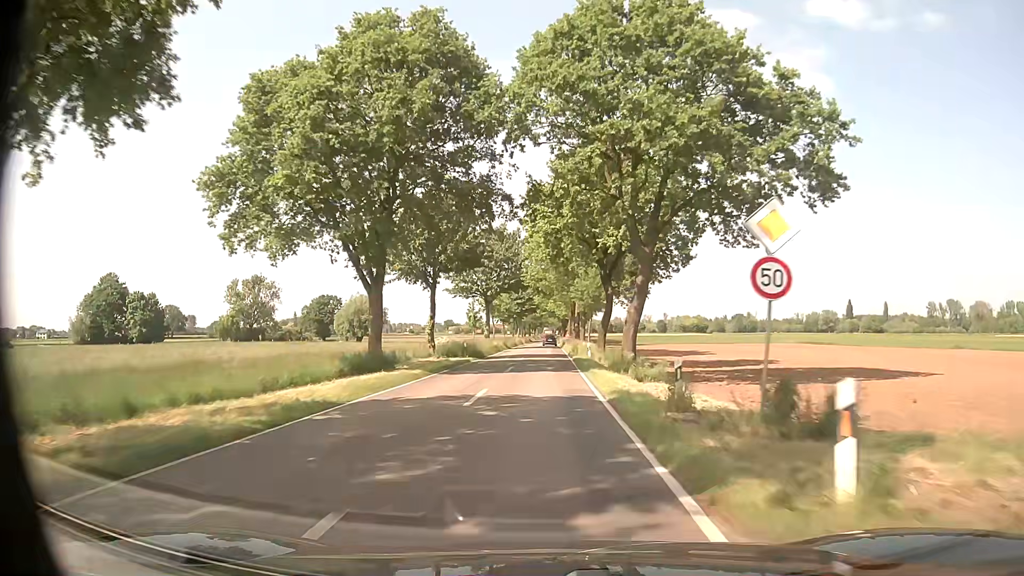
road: tertiary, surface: asphalt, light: Day
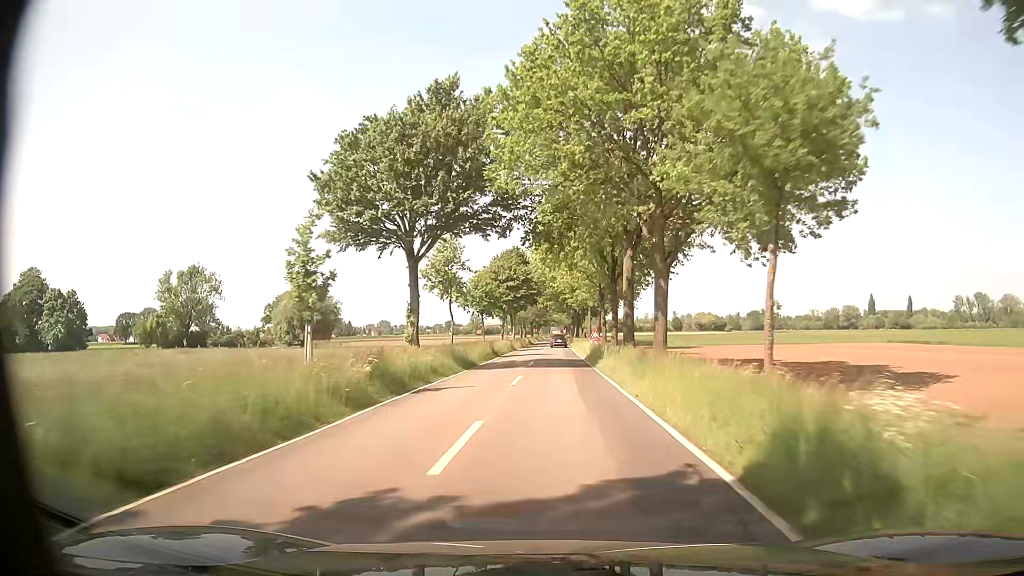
(-0.6, +42.0) m; -1°
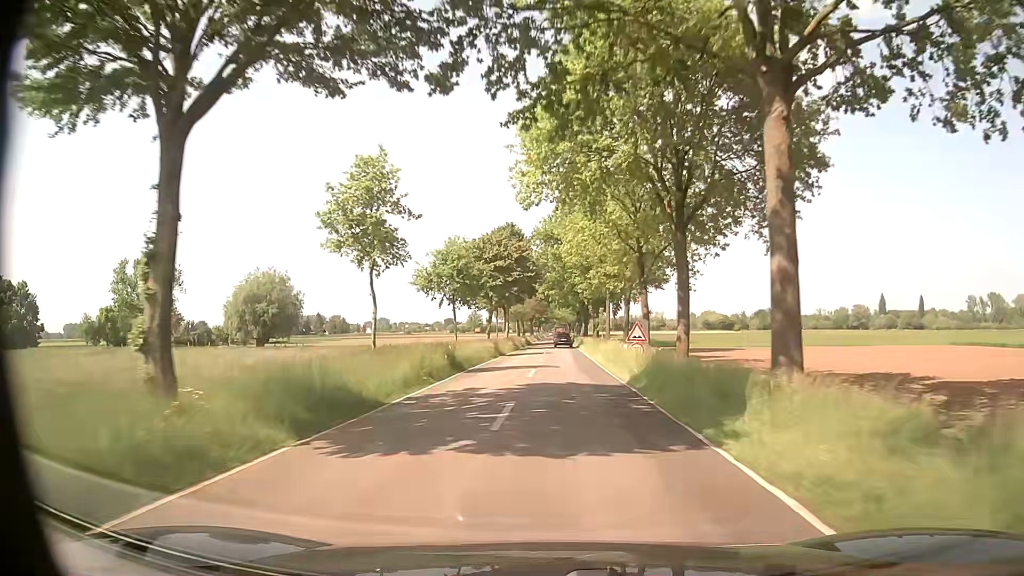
(0.0, +20.6) m; 0°
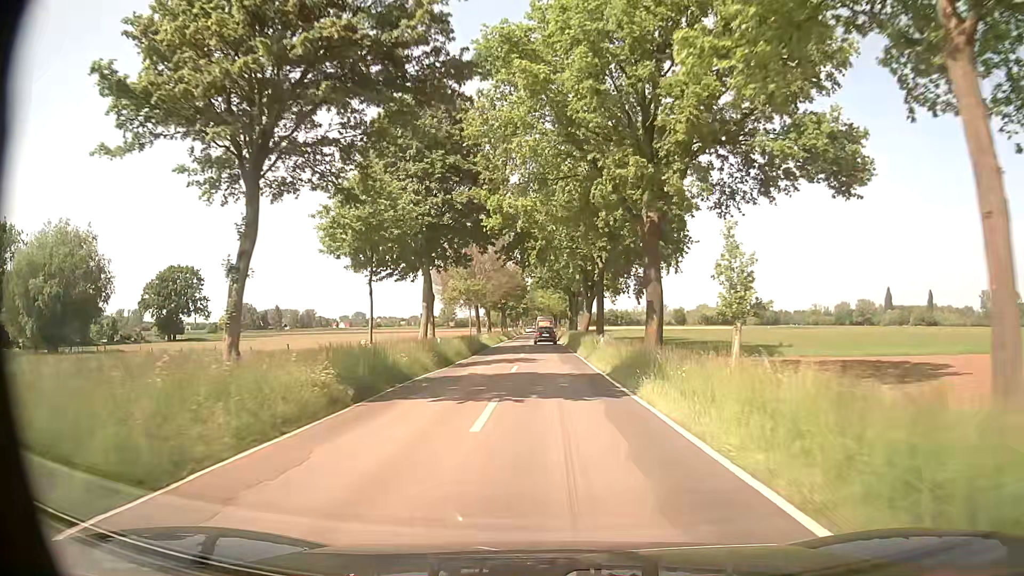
(+0.7, +47.1) m; +1°
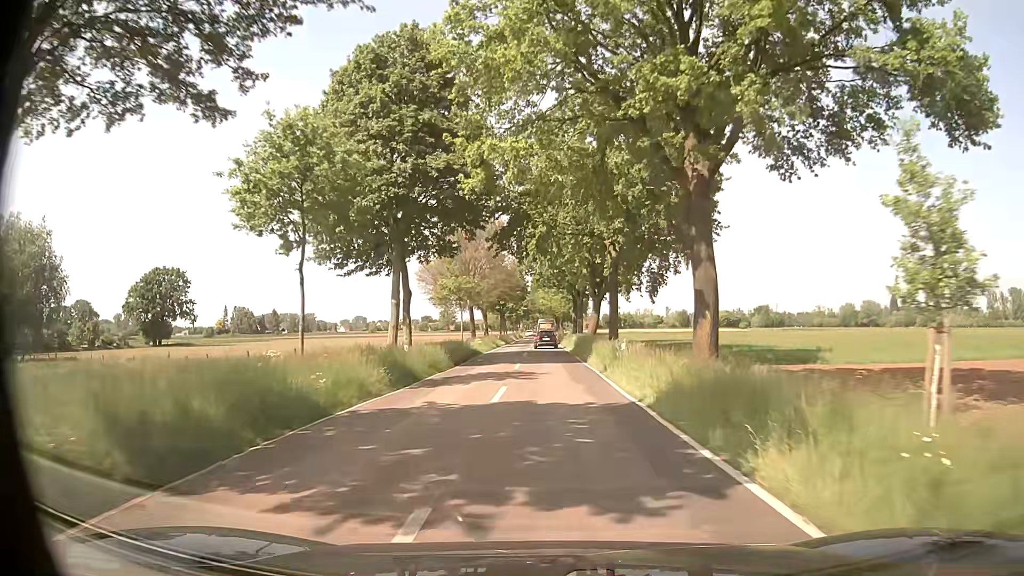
(0.0, +7.6) m; 0°
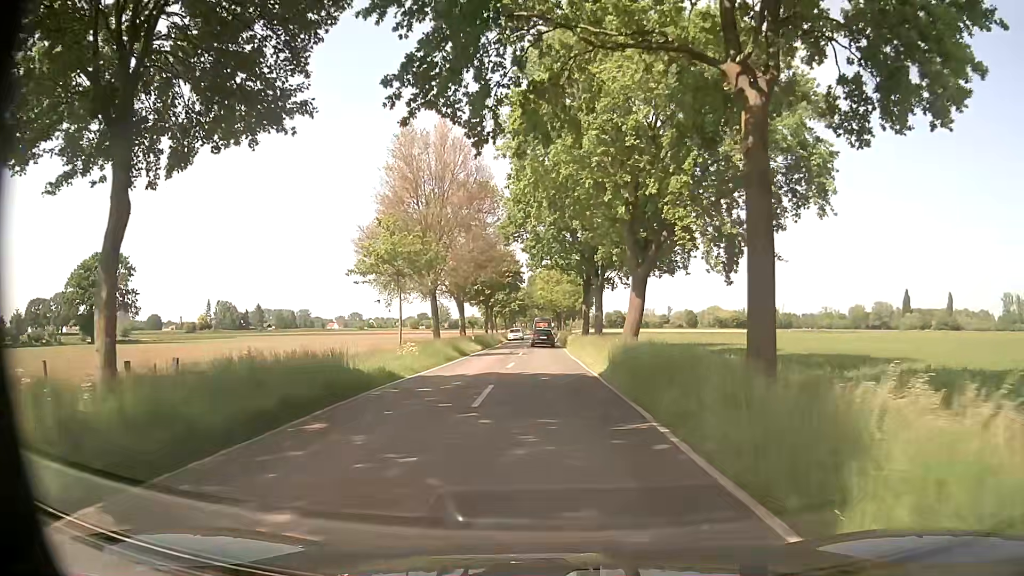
(0.0, +24.4) m; 0°
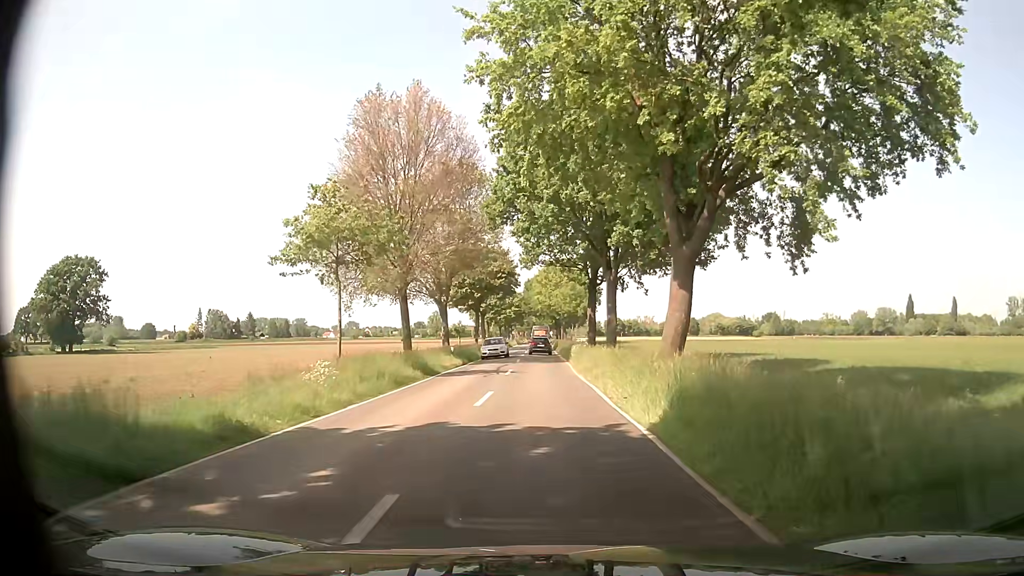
(0.0, +9.9) m; 0°
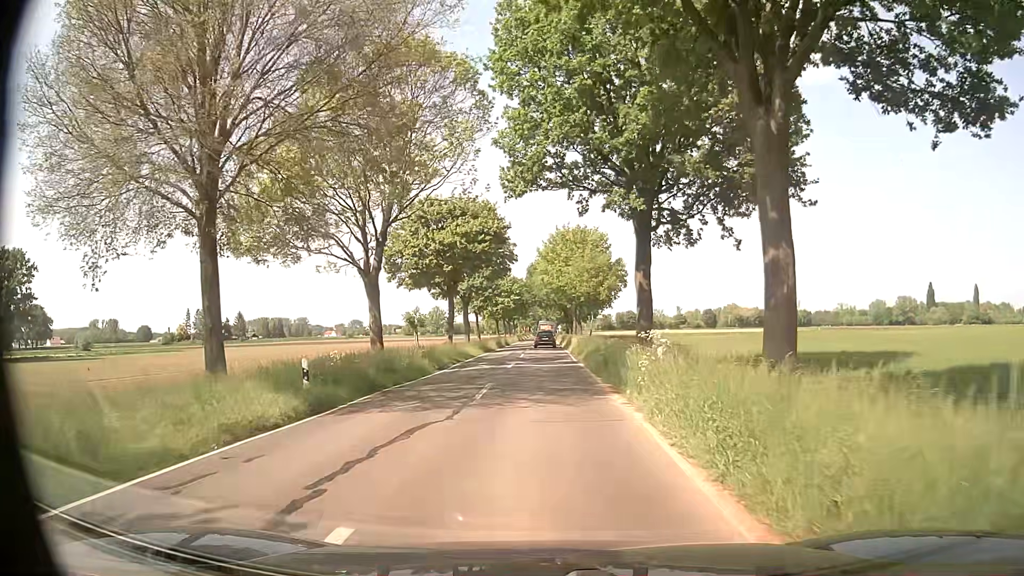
(-0.2, +24.6) m; -1°
(0, +10) (0, +20) (0, +30) (0, +40) (0, +50) (0, +60) (0, +70) (0, +80) (0, +90) (0, +100) m
